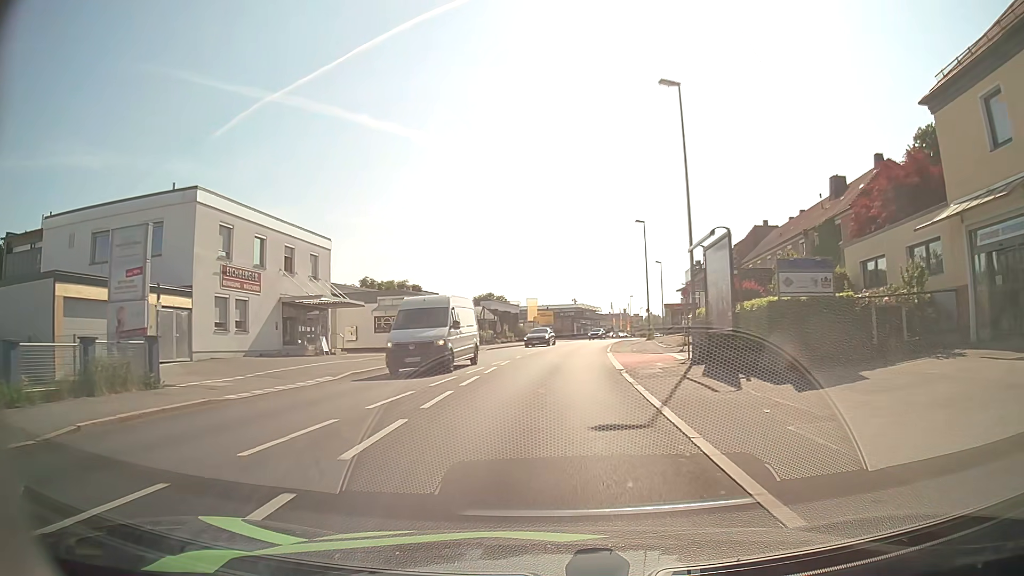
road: tertiary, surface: asphalt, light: Day
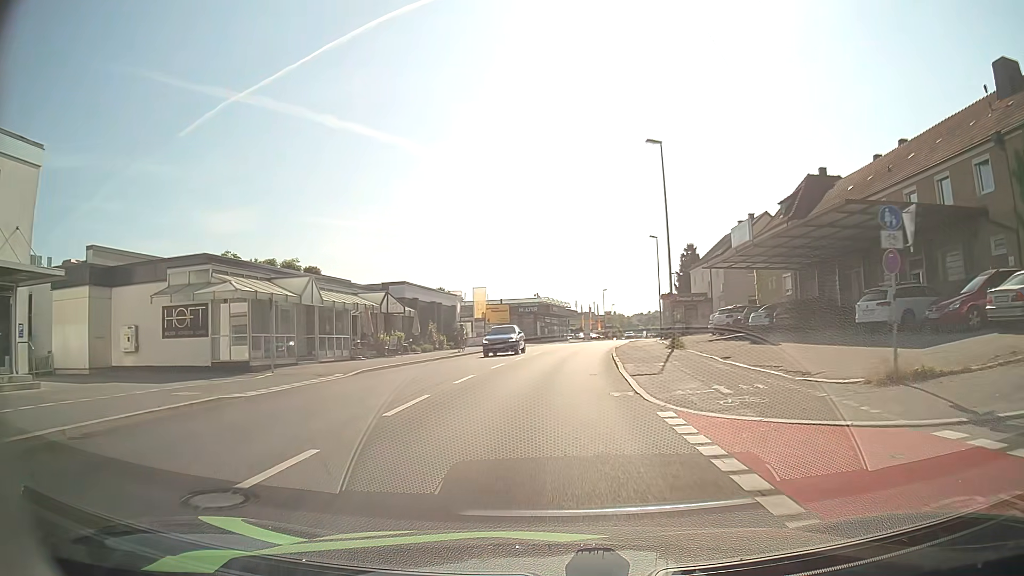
(+0.9, +25.3) m; +4°
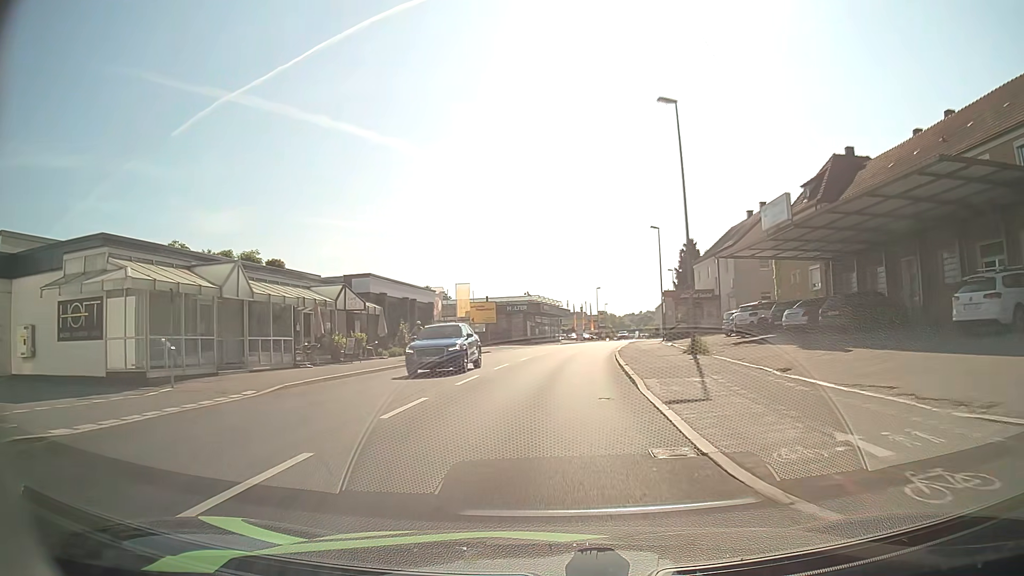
(0.0, +6.4) m; +1°
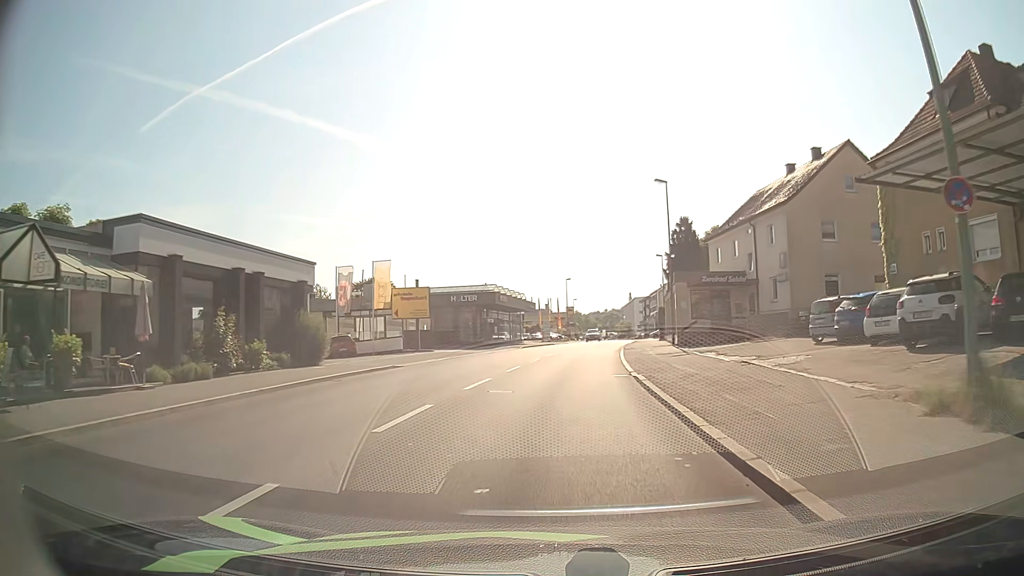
(+0.4, +19.4) m; +3°
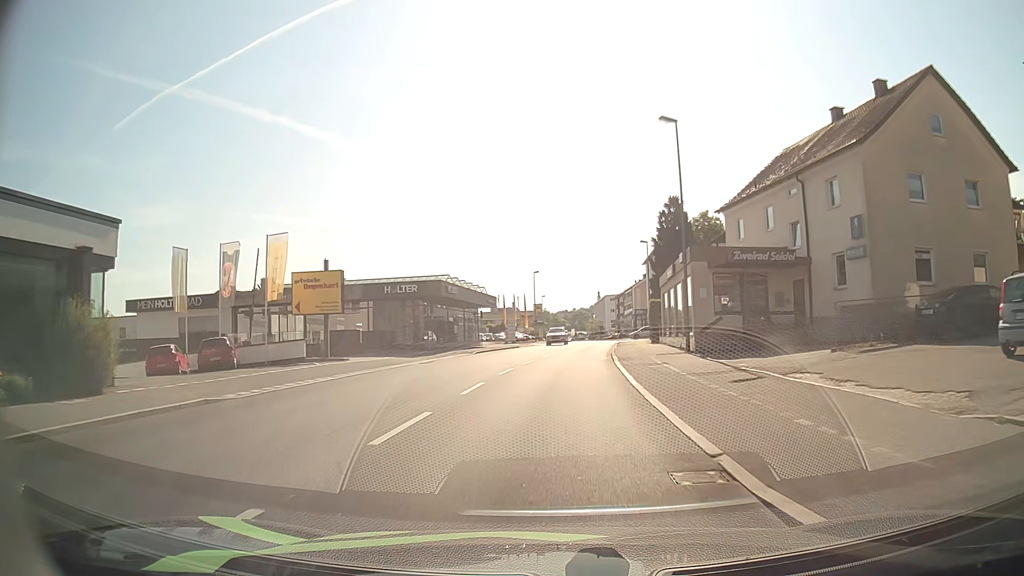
(+0.3, +12.8) m; +3°
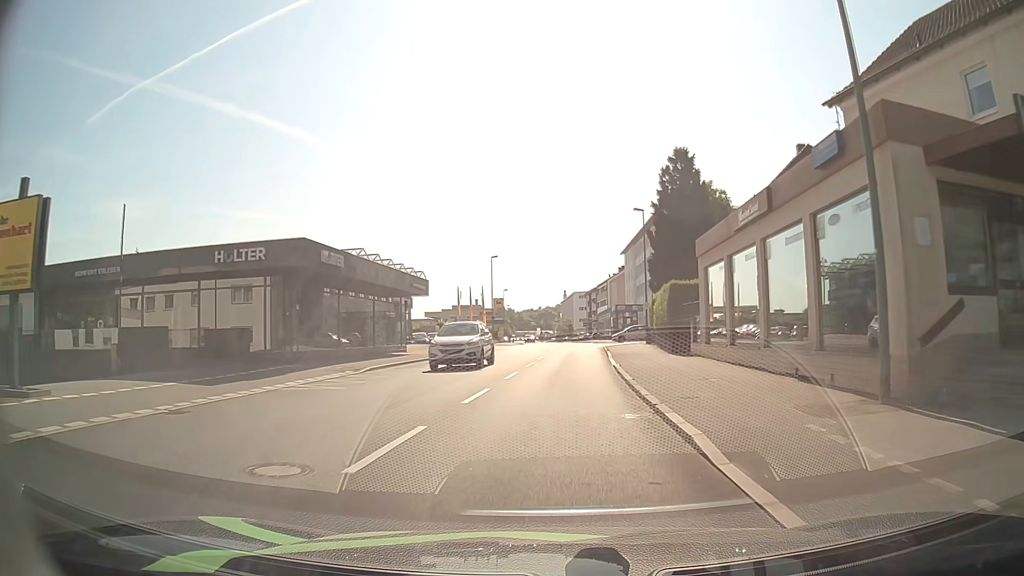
(+0.6, +19.4) m; +3°
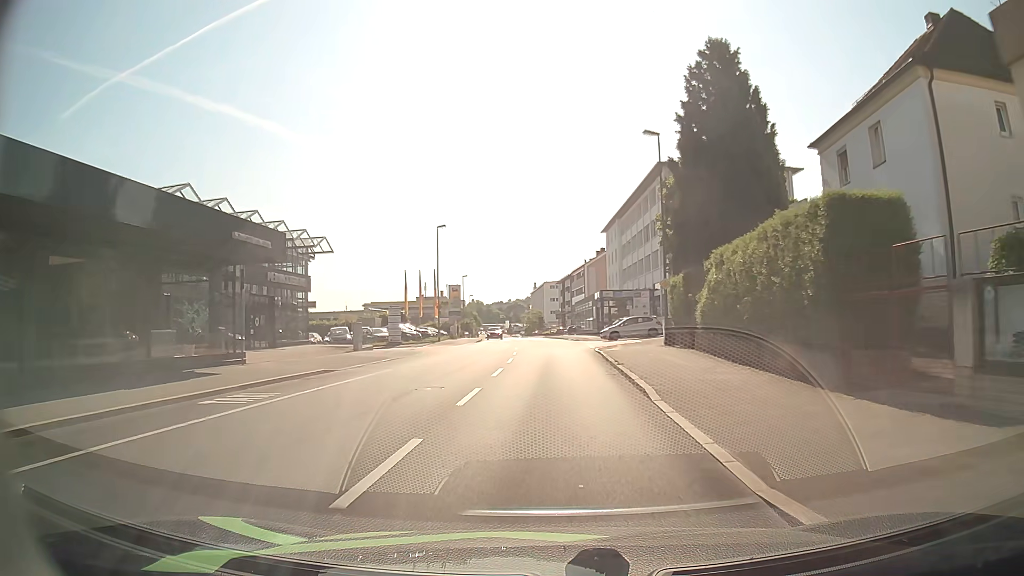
(+0.5, +19.2) m; +3°
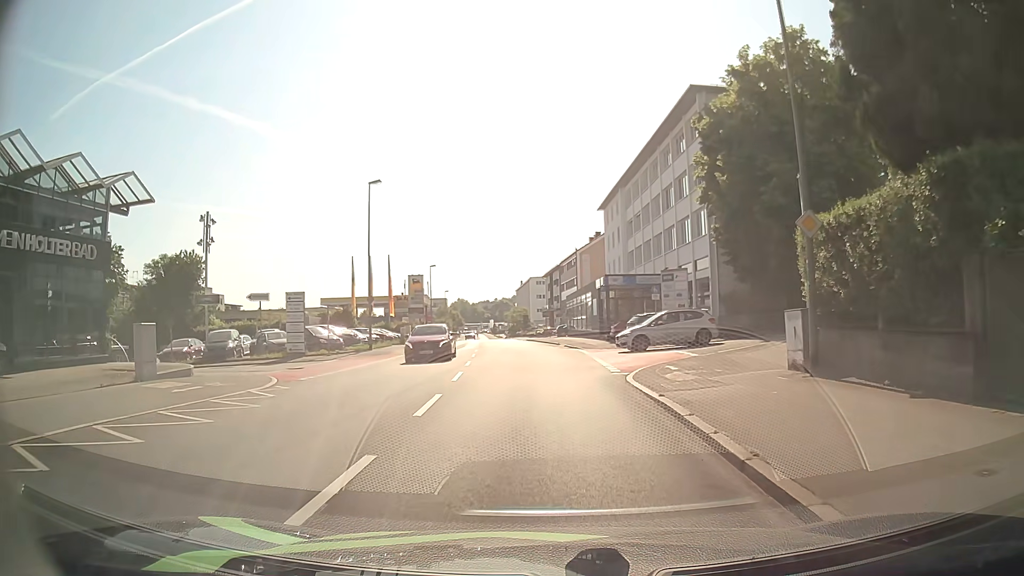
(+0.3, +18.6) m; +1°
